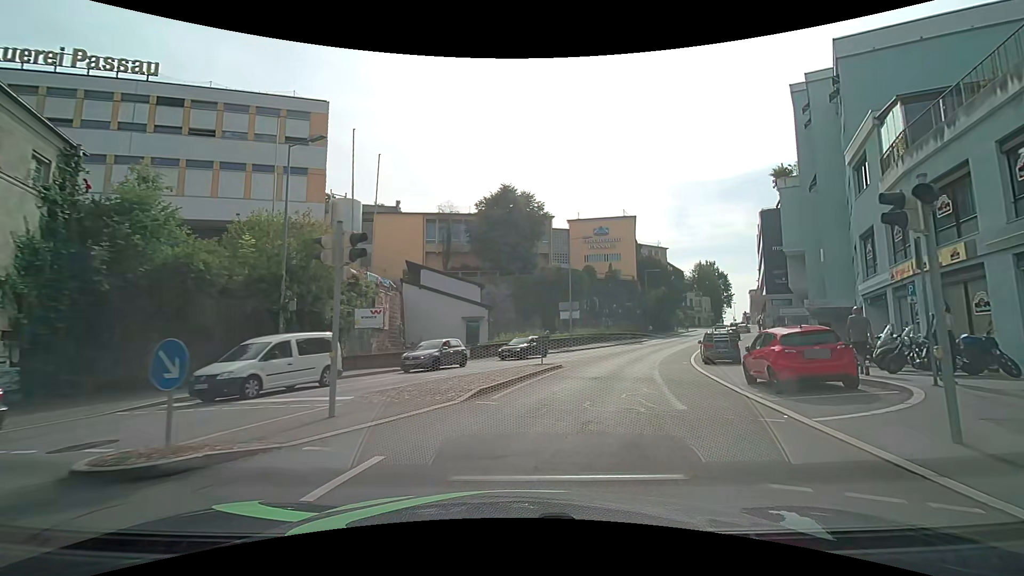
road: tertiary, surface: asphalt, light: Day
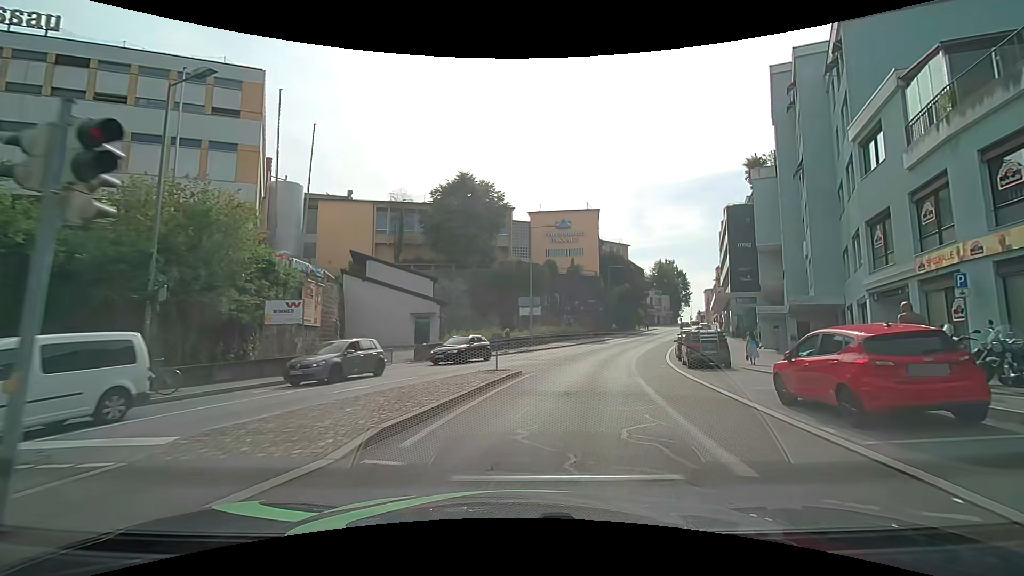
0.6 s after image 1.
(+0.2, +4.6) m; +4°
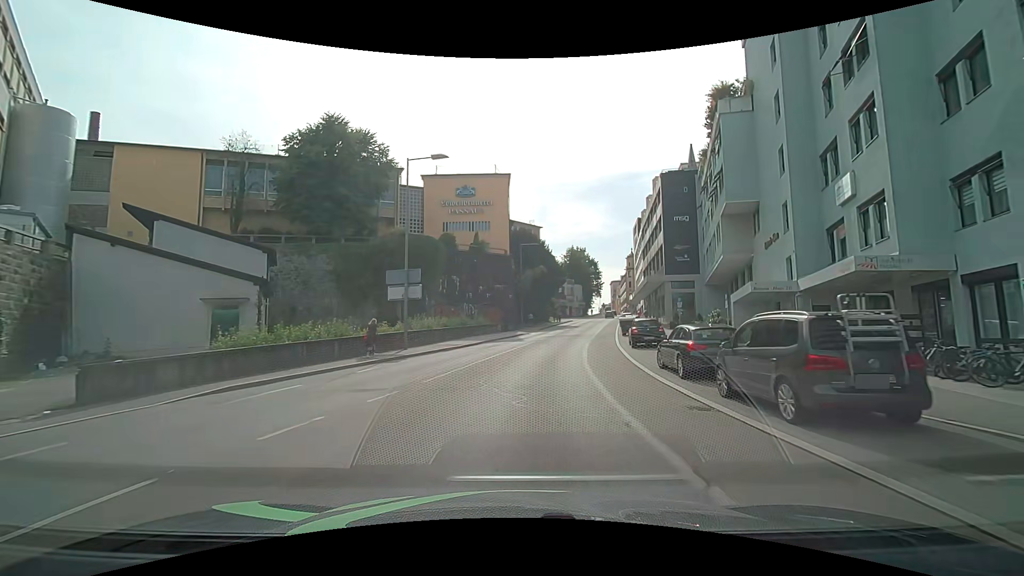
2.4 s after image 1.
(+1.8, +15.5) m; +11°
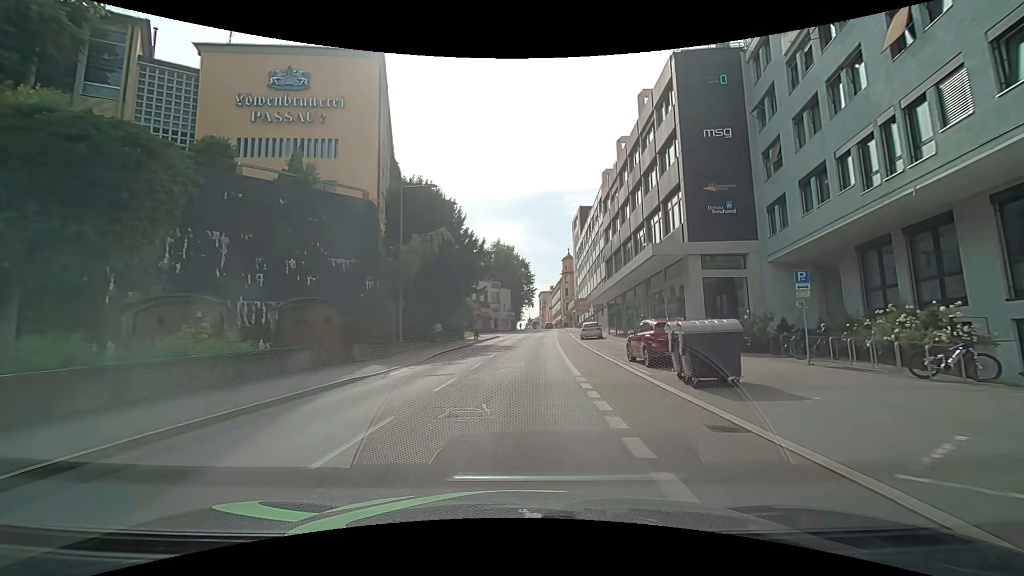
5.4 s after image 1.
(+2.6, +30.0) m; +9°
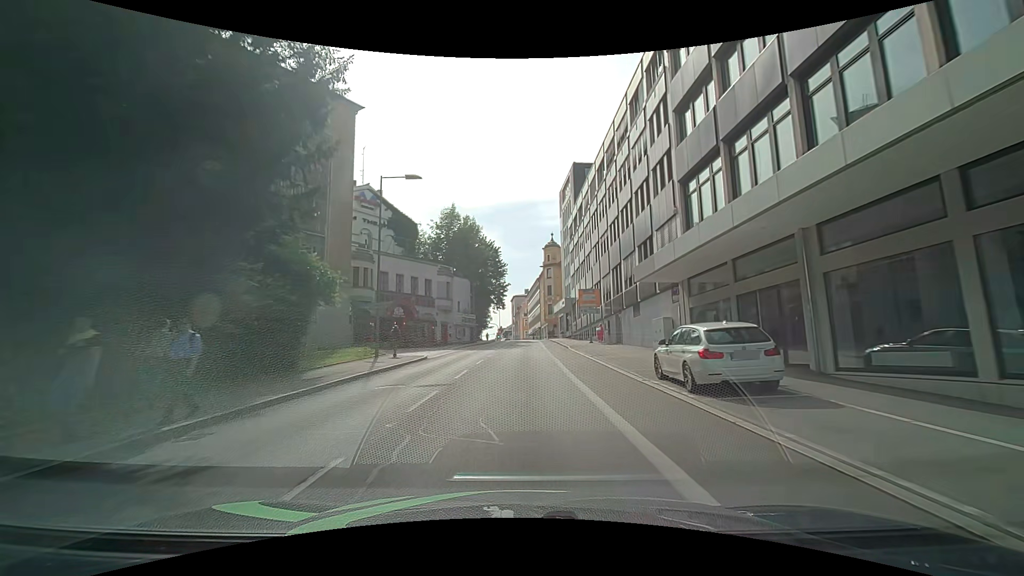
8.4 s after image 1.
(+0.9, +32.4) m; +2°
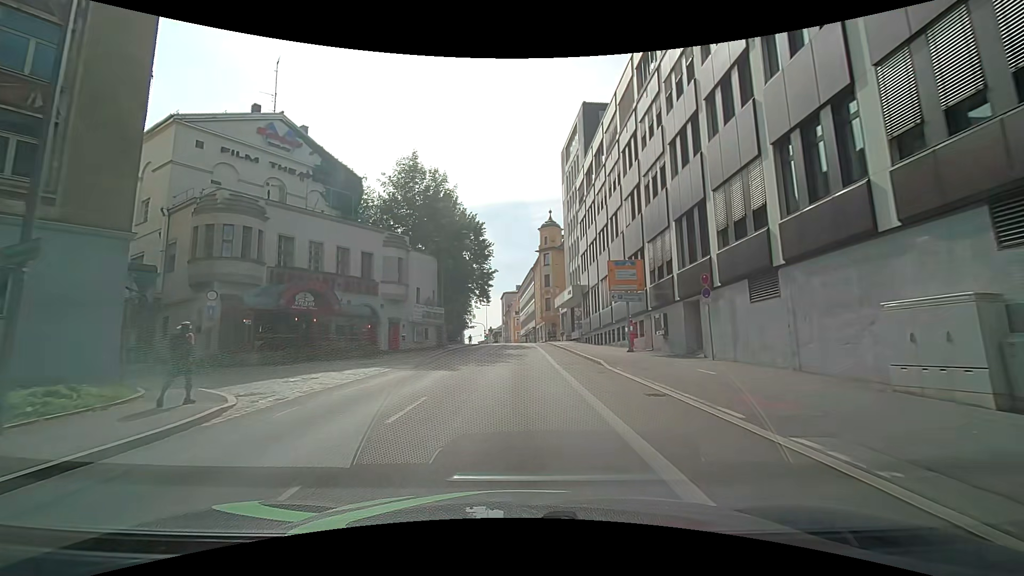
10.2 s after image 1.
(+0.4, +19.0) m; +1°
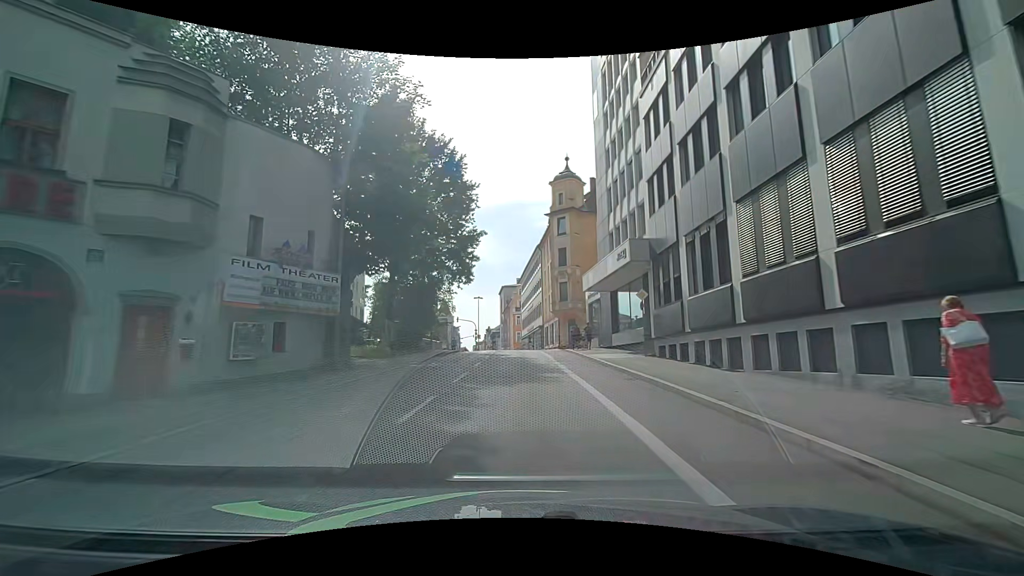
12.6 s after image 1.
(-0.1, +24.4) m; +1°
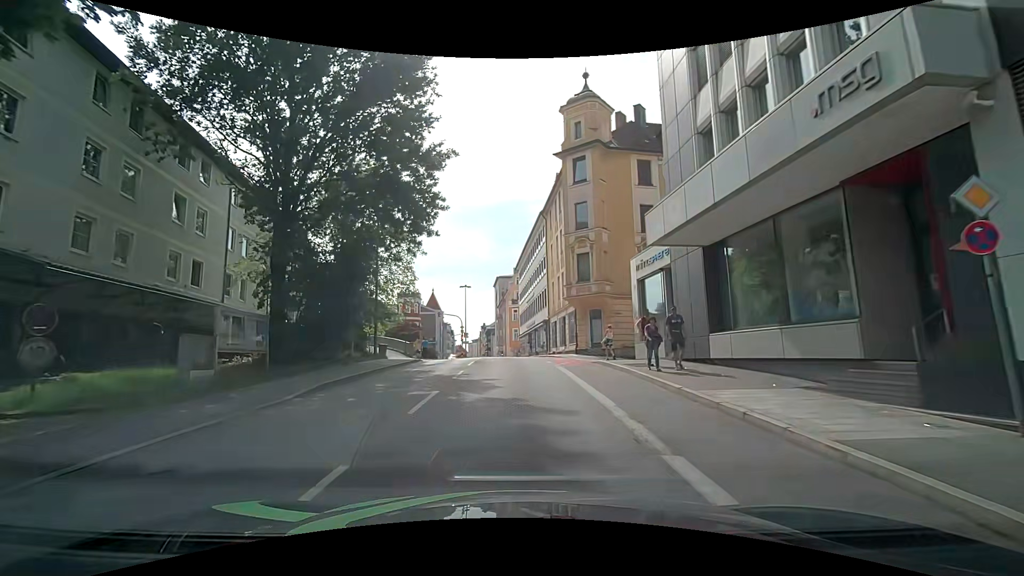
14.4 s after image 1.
(-0.4, +17.1) m; -2°
(0, +10) (0, +20) (-1, +30) (-2, +40) (-2, +50) (-3, +60) (-4, +70) (-4, +80) (-5, +90) (-6, +100) m
